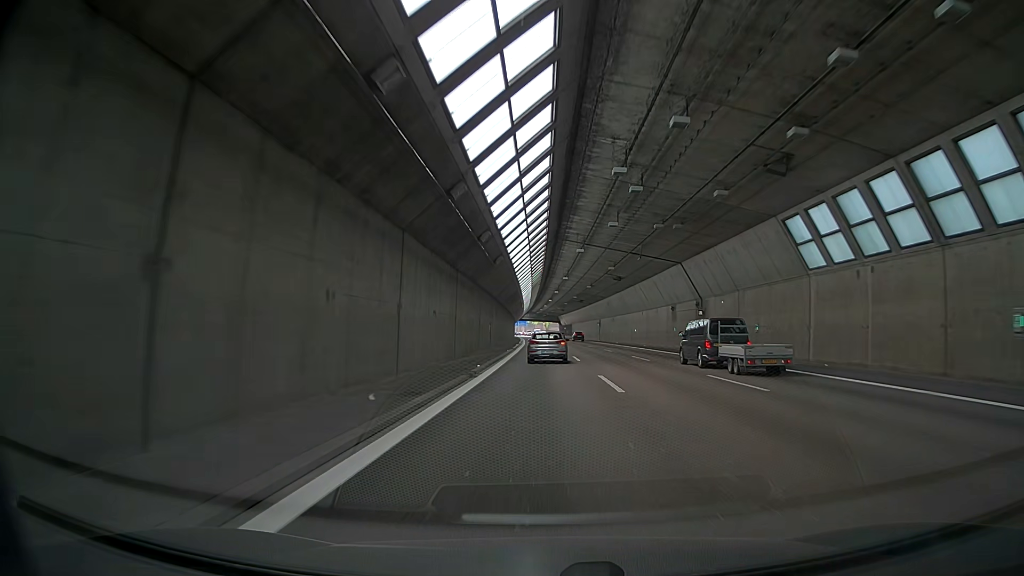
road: motorway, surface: asphalt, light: Day
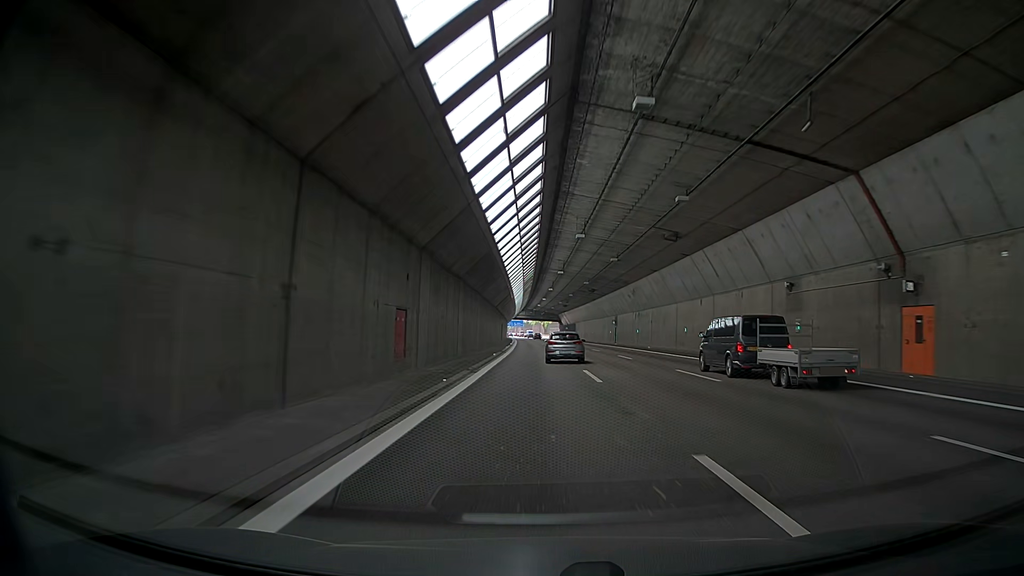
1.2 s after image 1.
(+0.6, +31.7) m; +2°
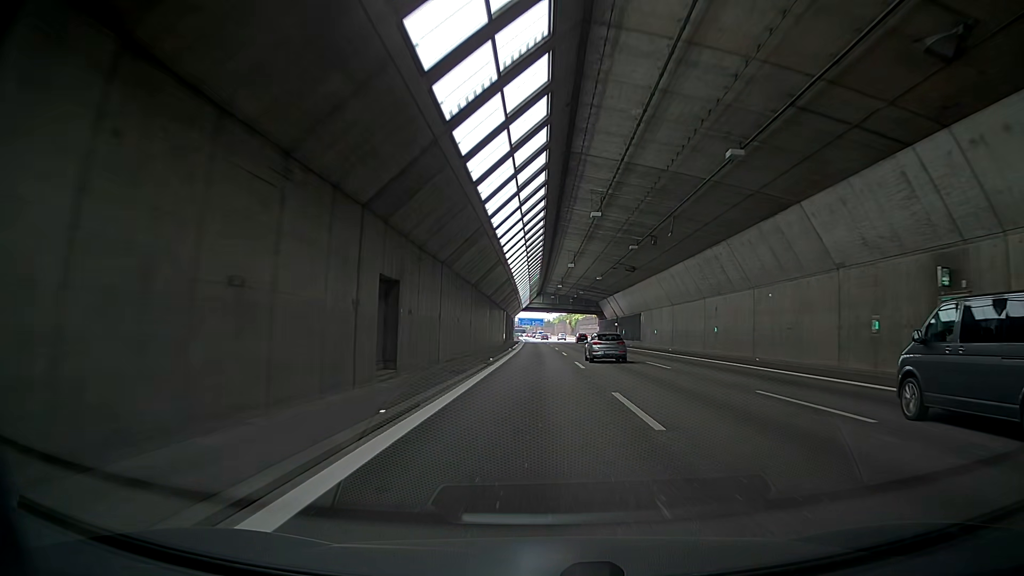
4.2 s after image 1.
(-2.2, +79.6) m; -3°
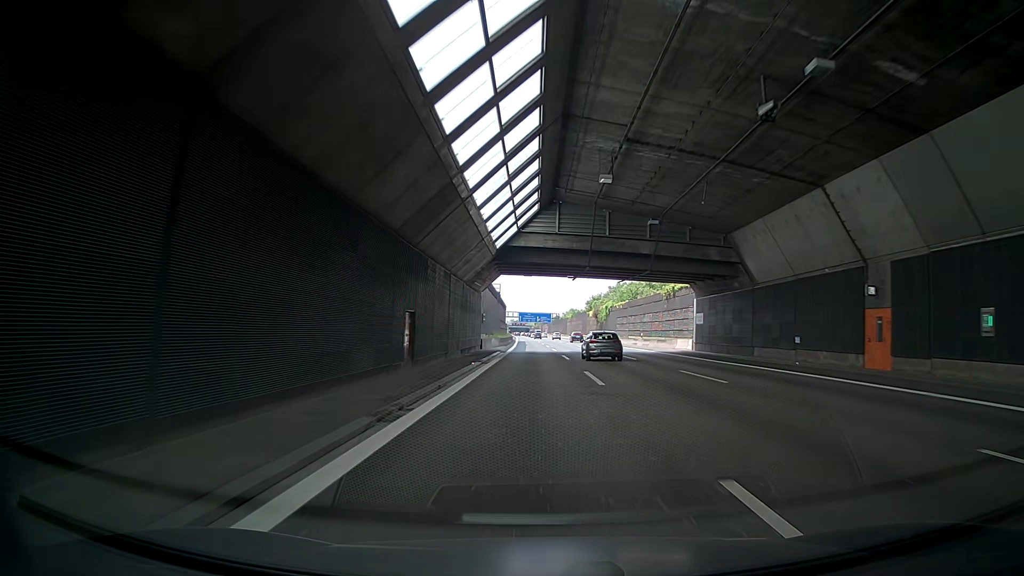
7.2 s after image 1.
(+0.4, +79.8) m; +1°
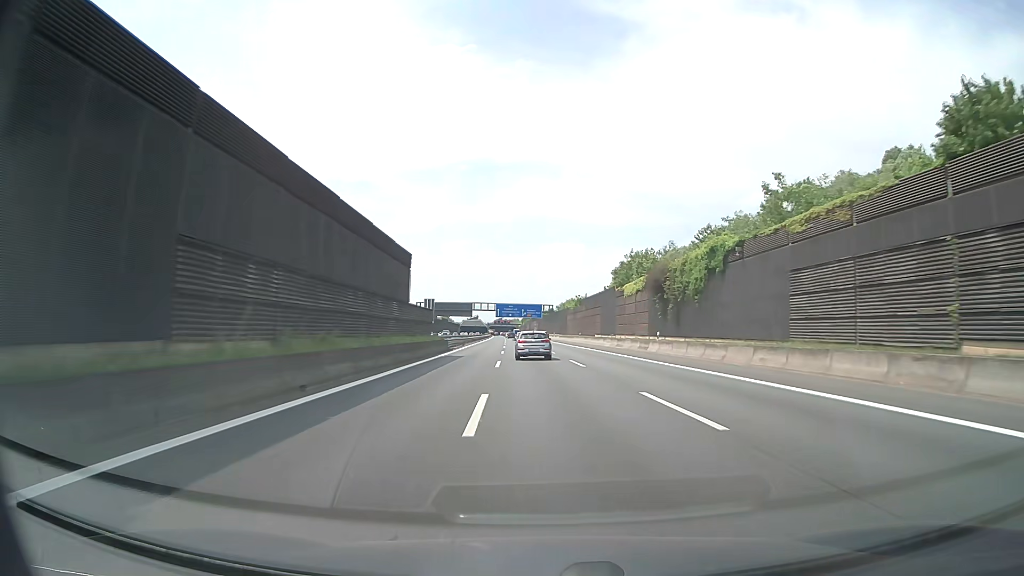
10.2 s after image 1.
(-1.6, +80.0) m; -1°
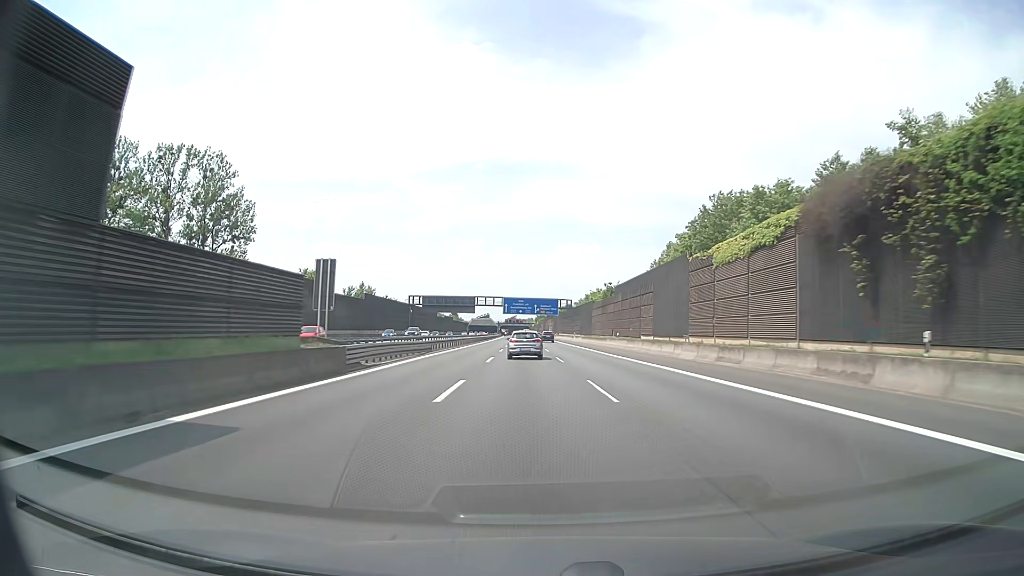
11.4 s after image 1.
(-0.4, +31.8) m; -1°
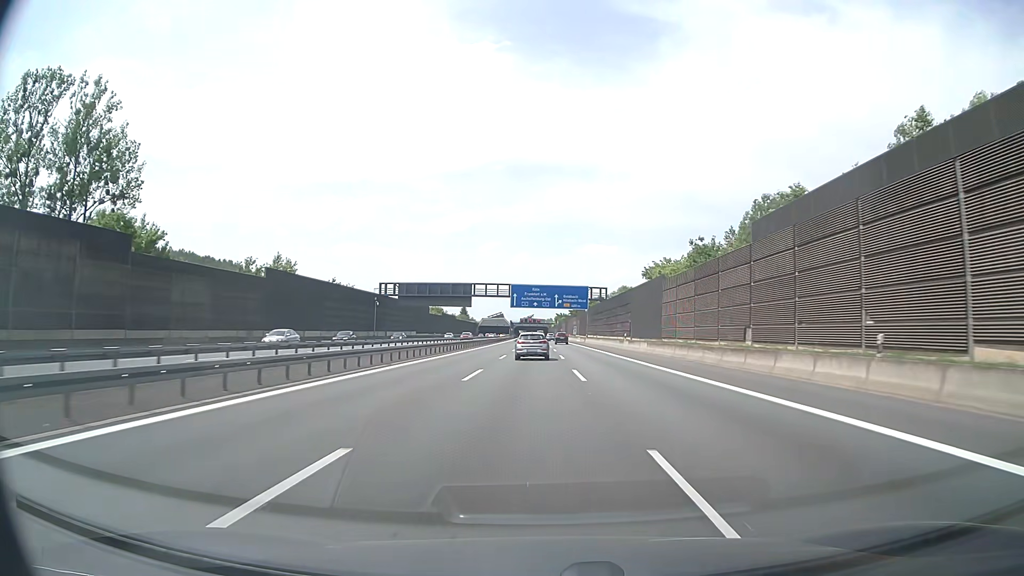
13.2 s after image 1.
(-0.8, +47.3) m; -2°
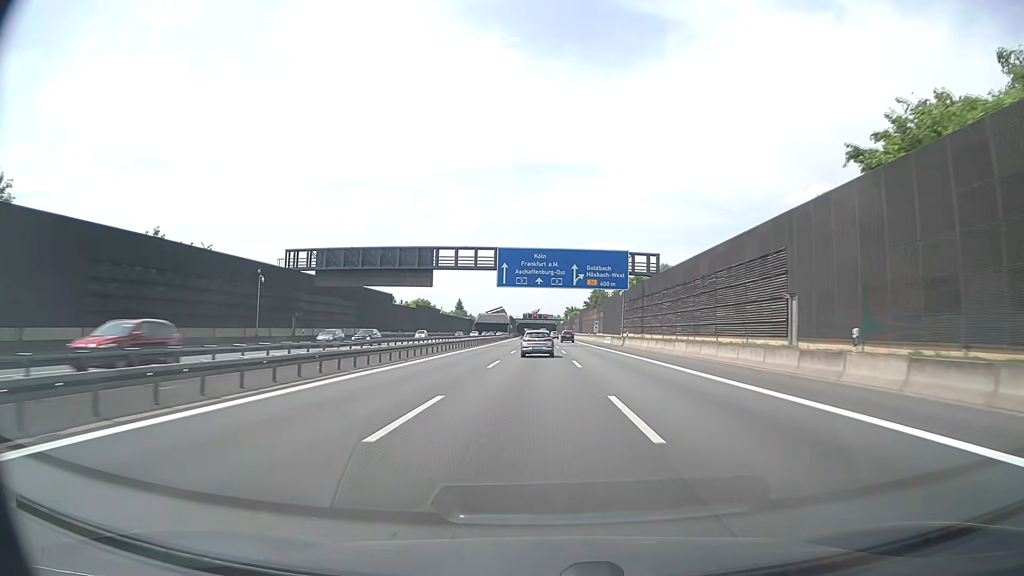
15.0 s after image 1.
(-0.2, +47.4) m; 0°
(0, +10) (0, +20) (0, +30) (0, +40) (0, +50) (0, +60) (0, +70) (-1, +80) (-1, +90) (-1, +100) m
